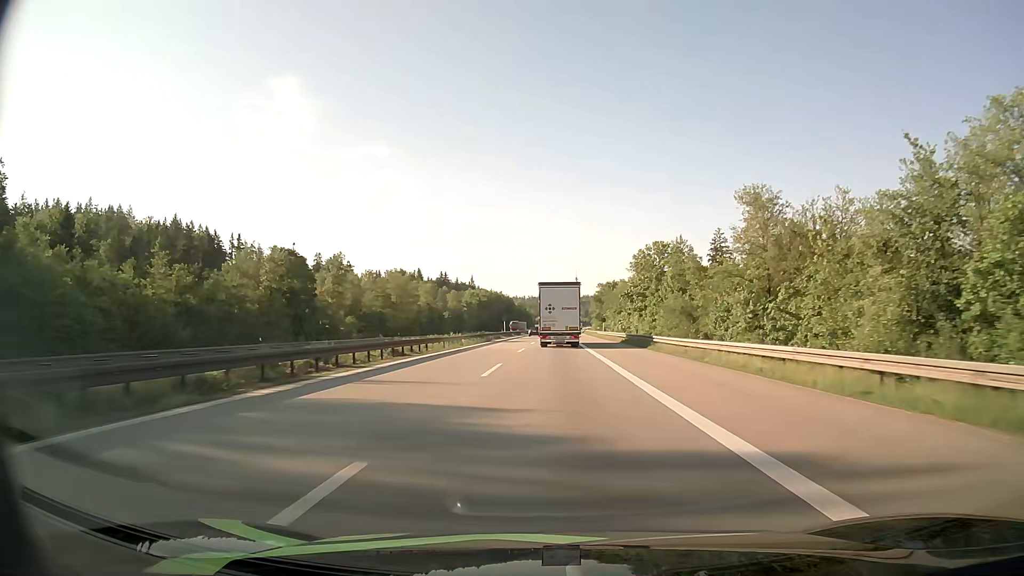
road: motorway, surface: asphalt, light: Day
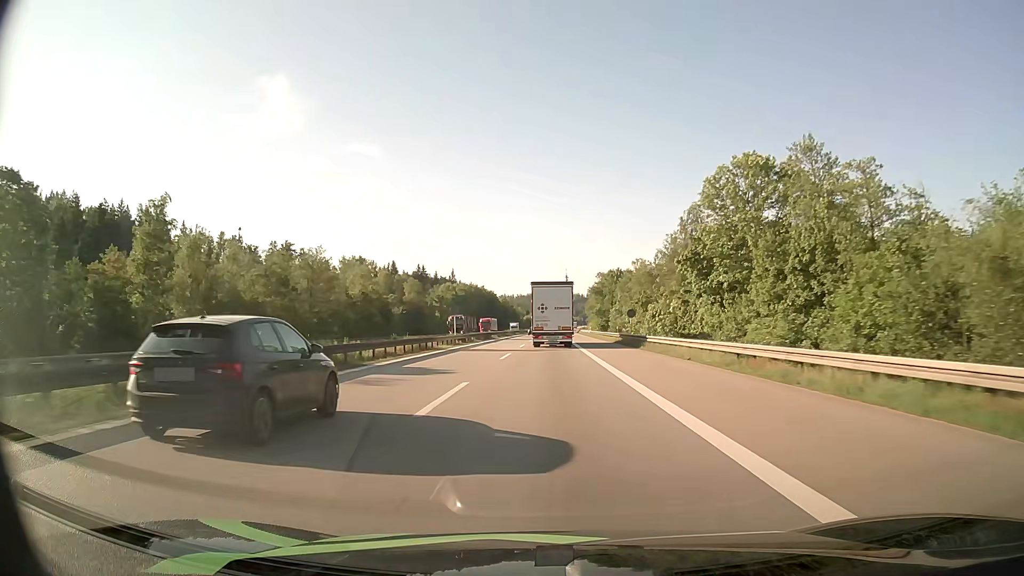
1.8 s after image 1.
(+0.4, +44.3) m; +1°
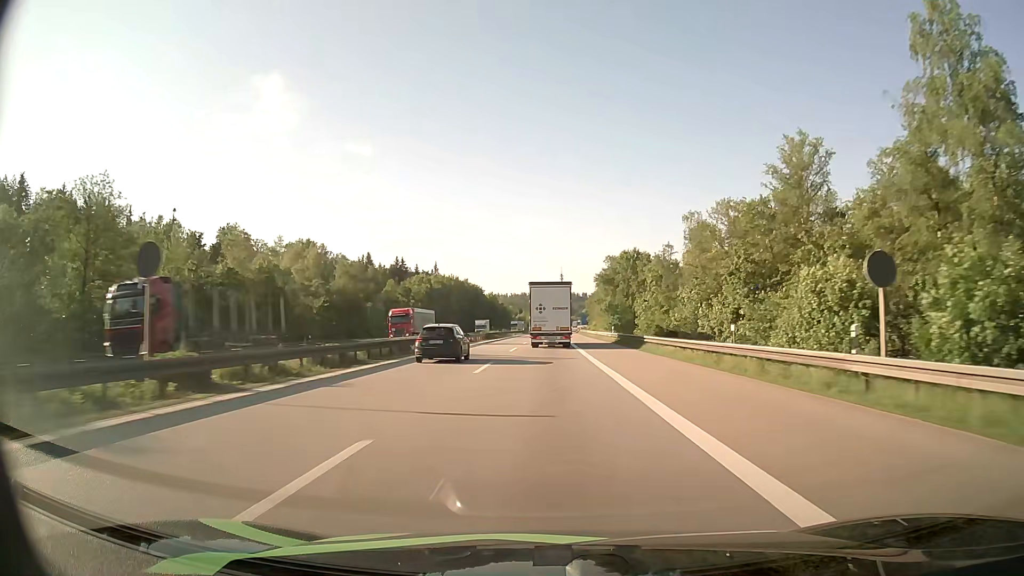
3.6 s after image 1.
(+0.2, +44.4) m; +1°
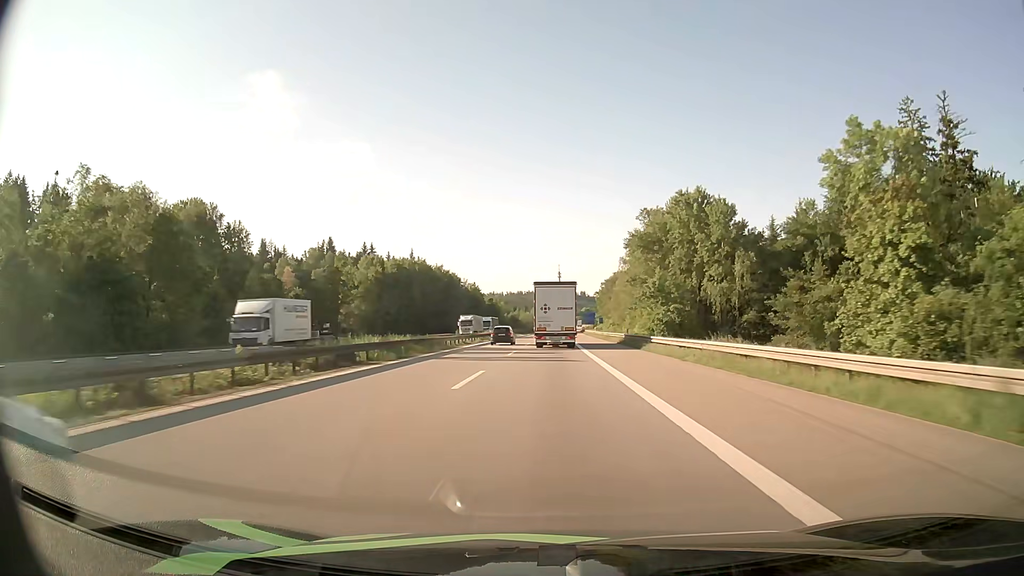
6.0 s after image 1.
(0.0, +59.1) m; 0°
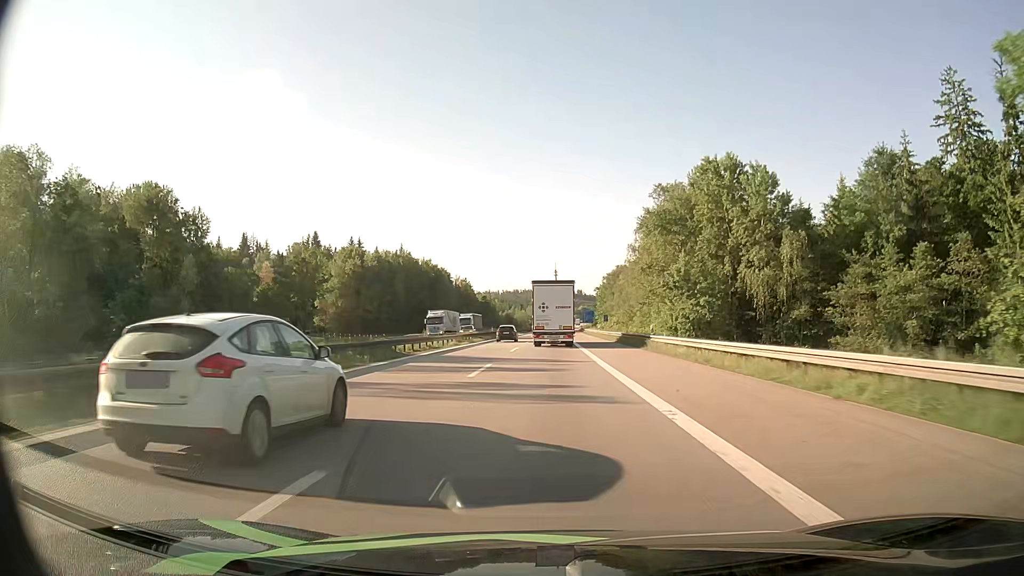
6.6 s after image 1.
(0.0, +14.8) m; 0°
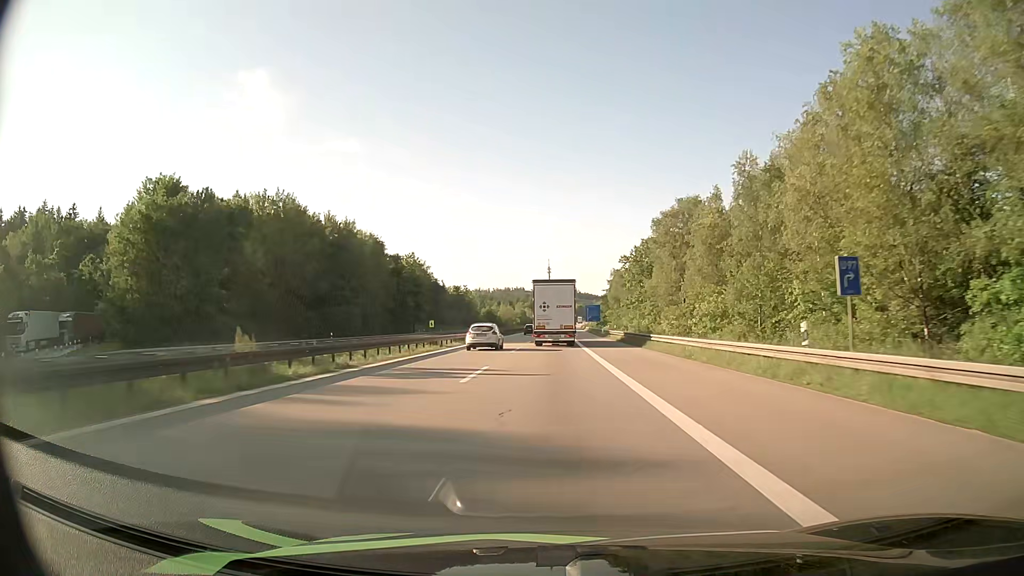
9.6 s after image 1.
(+0.5, +74.0) m; 0°
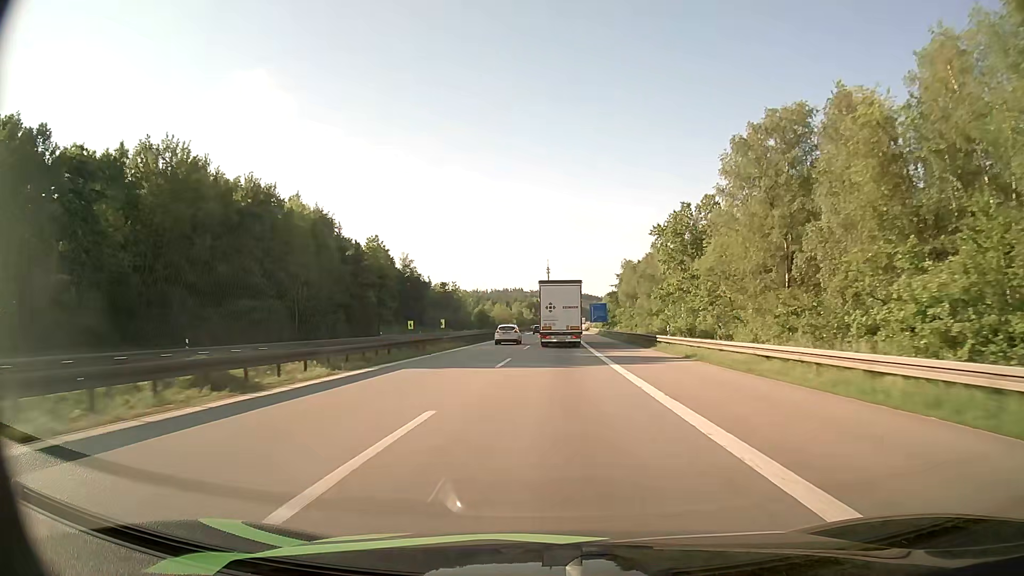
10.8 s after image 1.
(+0.1, +29.6) m; 0°
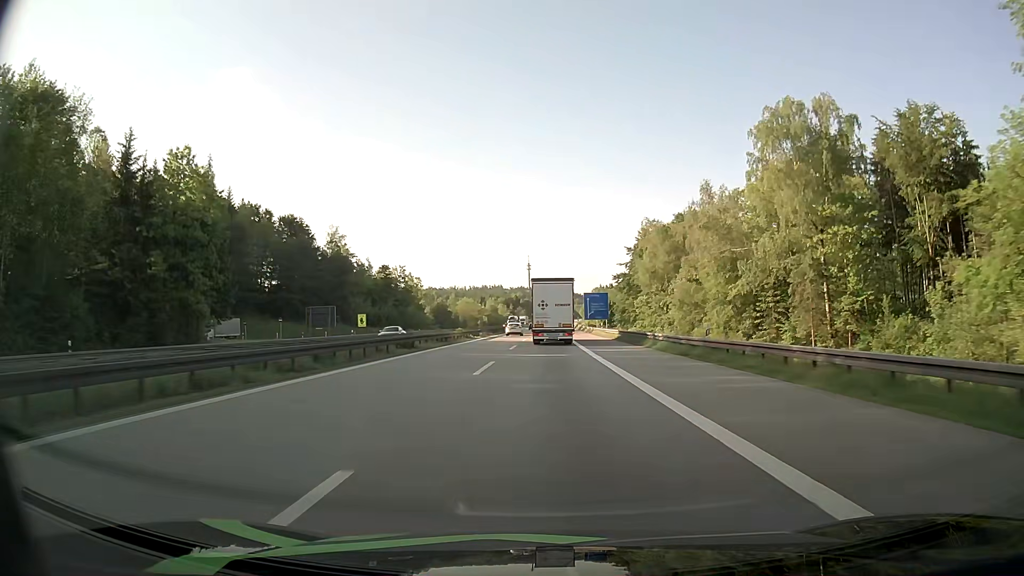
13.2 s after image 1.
(+0.6, +58.4) m; +2°
